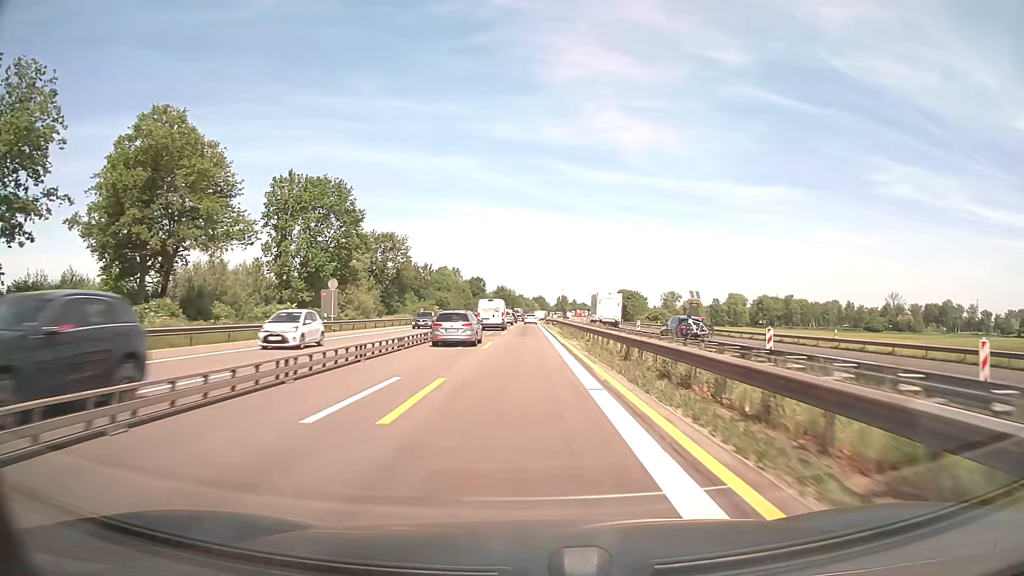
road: motorway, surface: asphalt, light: Day
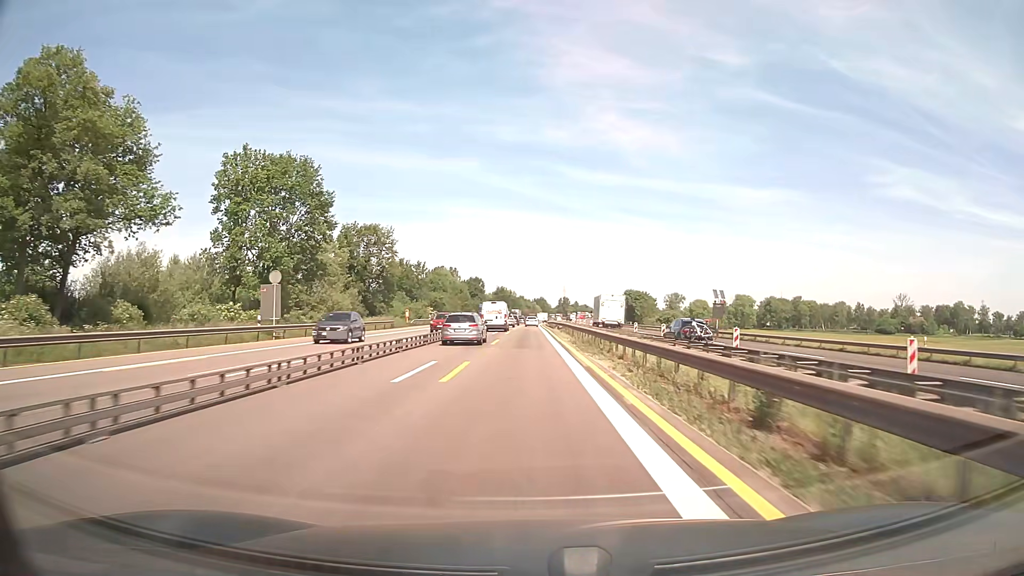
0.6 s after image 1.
(0.0, +12.5) m; 0°
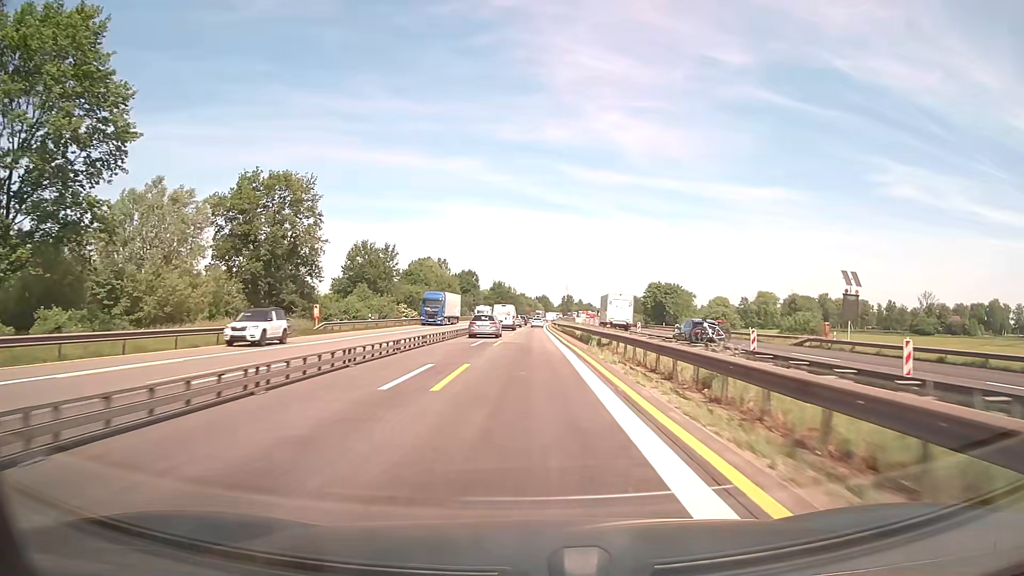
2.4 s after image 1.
(0.0, +37.4) m; 0°
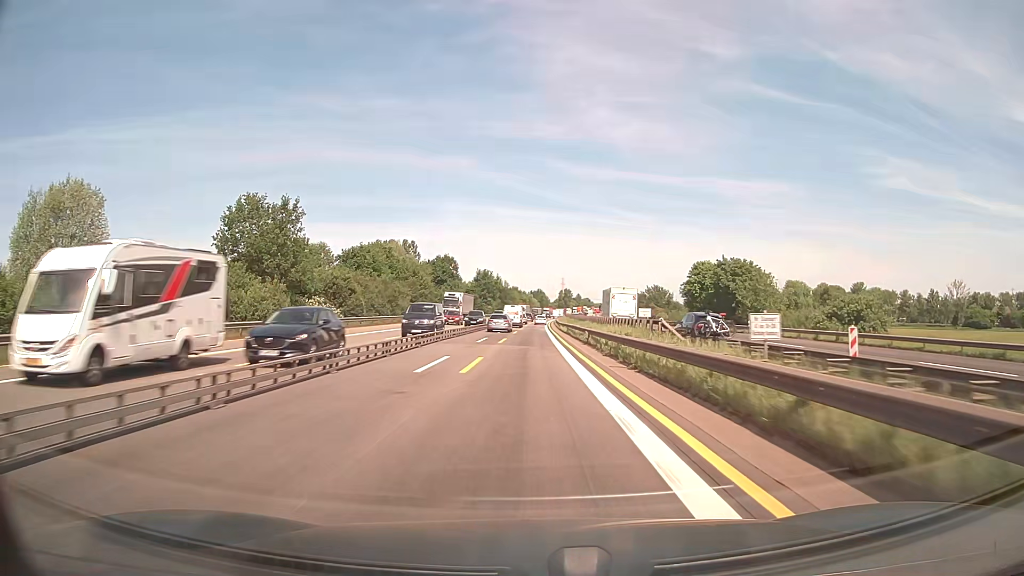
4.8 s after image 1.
(+0.2, +50.0) m; 0°
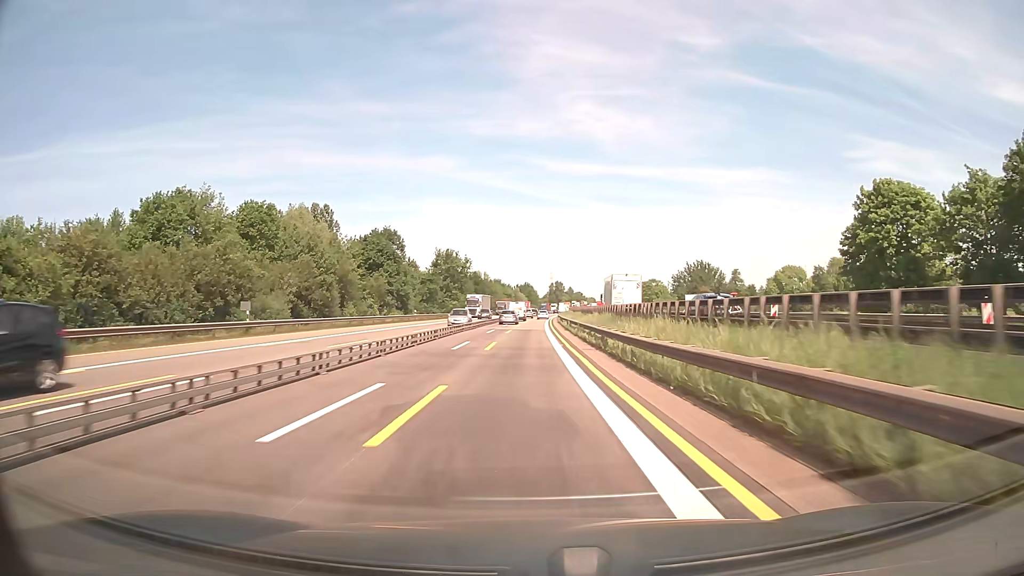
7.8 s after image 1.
(+0.5, +62.8) m; +1°
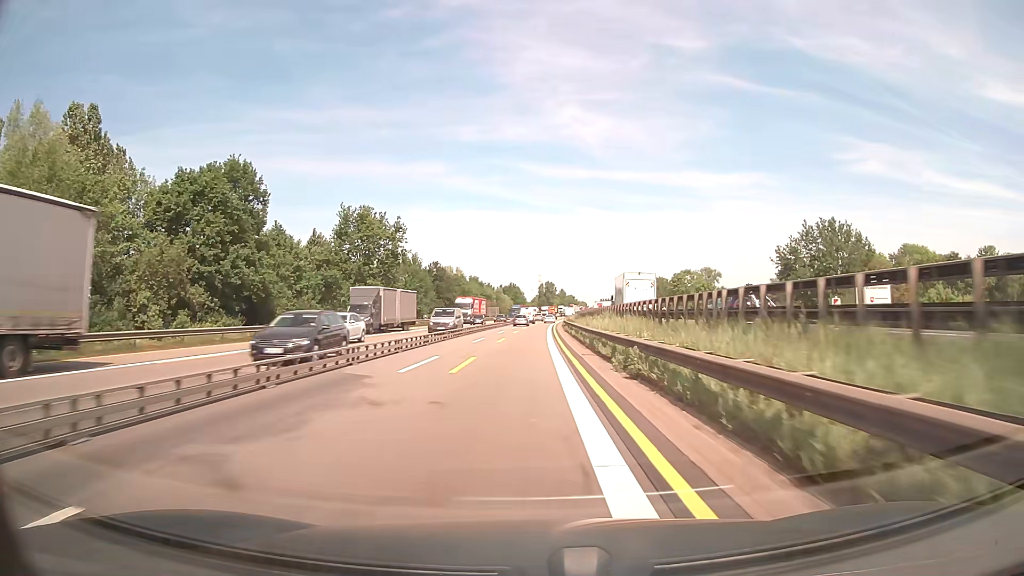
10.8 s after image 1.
(+0.6, +62.7) m; +1°
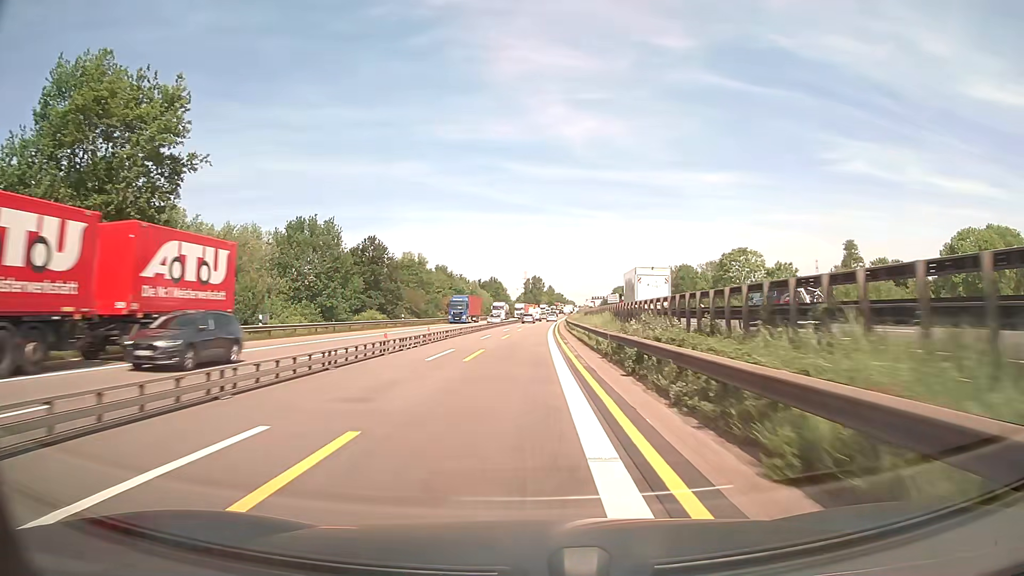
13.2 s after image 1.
(+0.7, +49.9) m; +1°
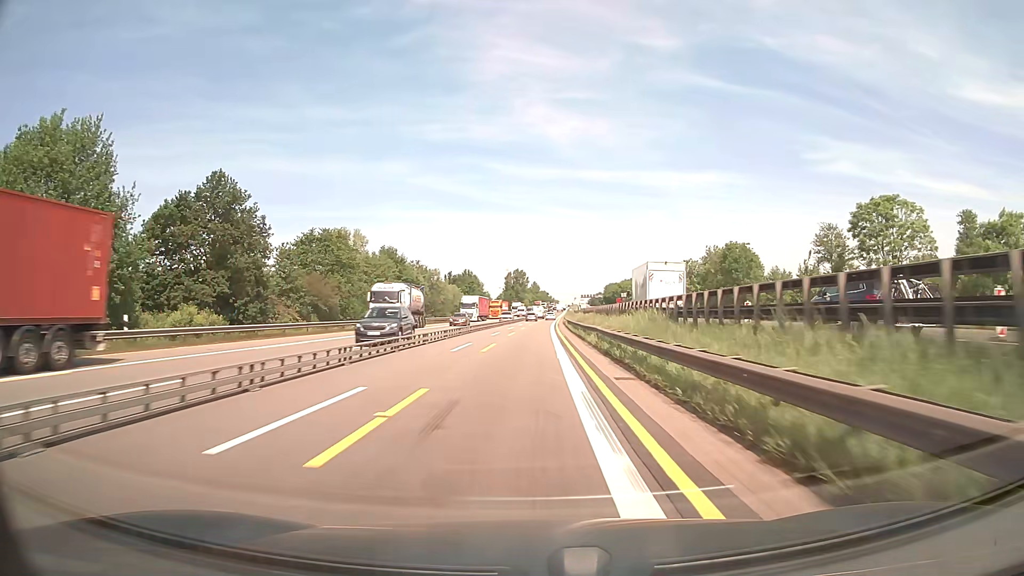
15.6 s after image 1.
(+0.6, +49.9) m; +1°
(0, +10) (0, +20) (0, +30) (0, +40) (+1, +50) (+1, +60) (+1, +70) (+1, +80) (+2, +90) (+2, +100) m
